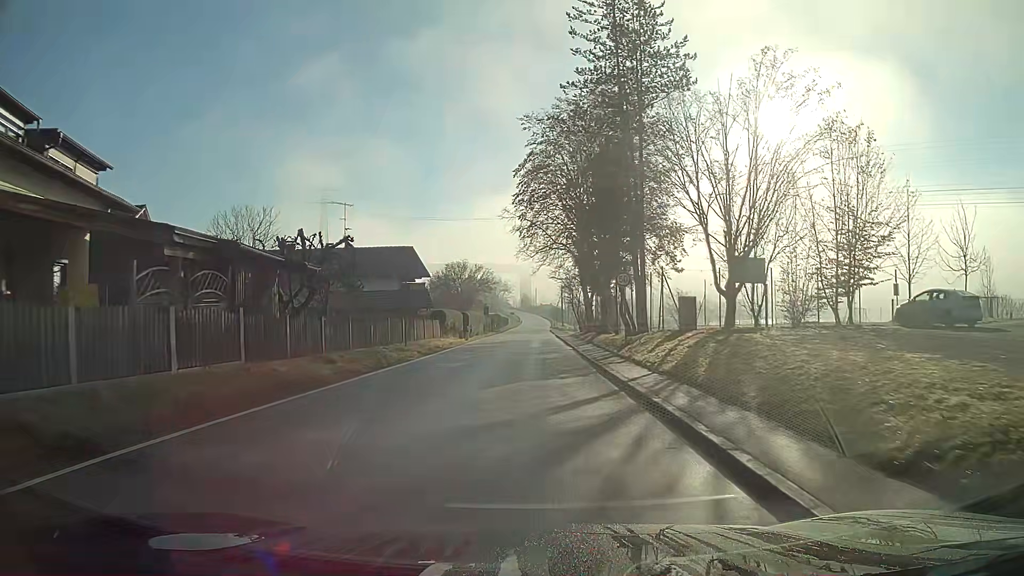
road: secondary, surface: asphalt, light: Day
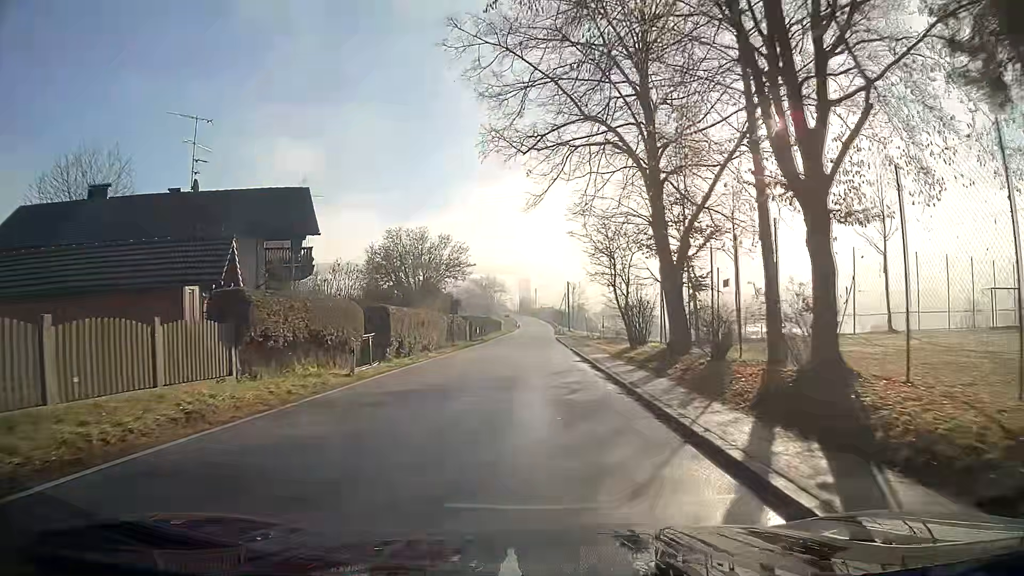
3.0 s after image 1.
(0.0, +29.8) m; 0°
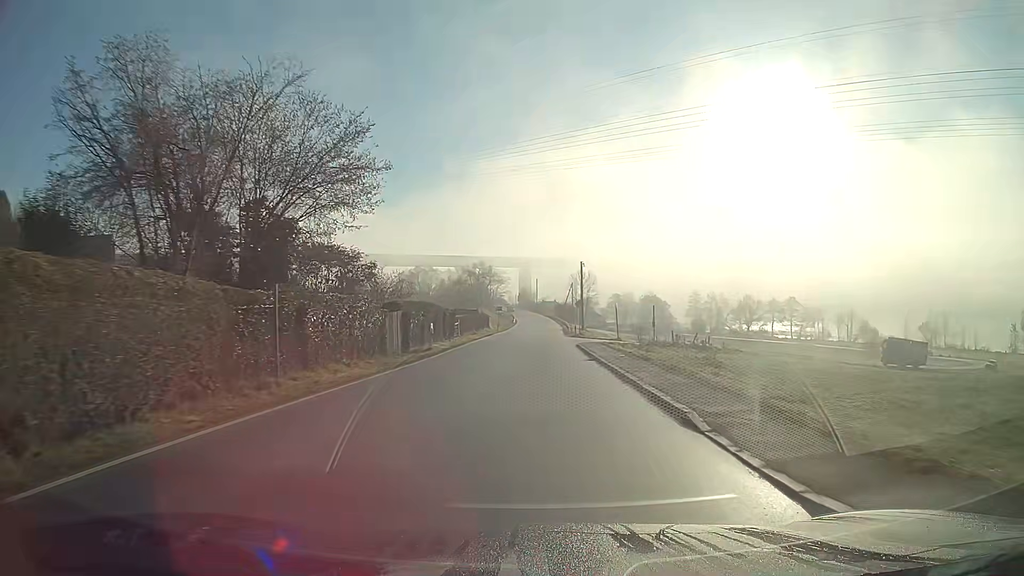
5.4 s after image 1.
(+0.1, +32.0) m; 0°
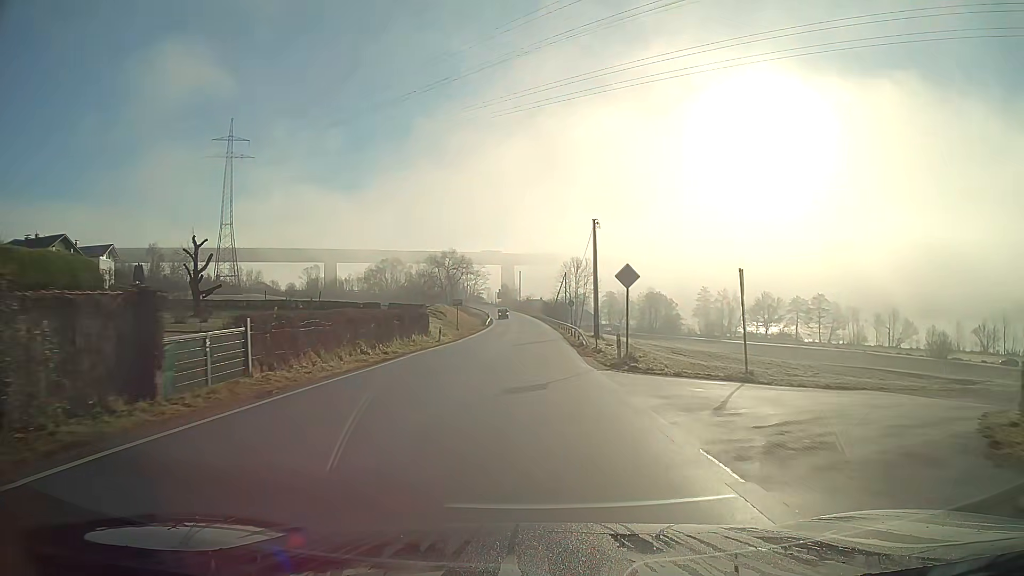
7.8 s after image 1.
(+0.4, +37.0) m; +1°
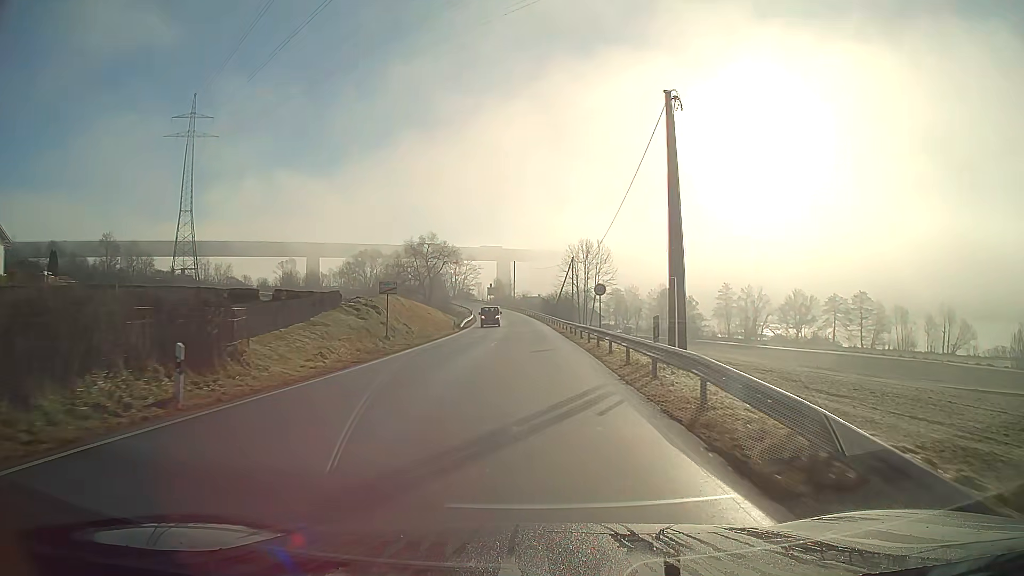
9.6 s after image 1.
(0.0, +29.2) m; 0°
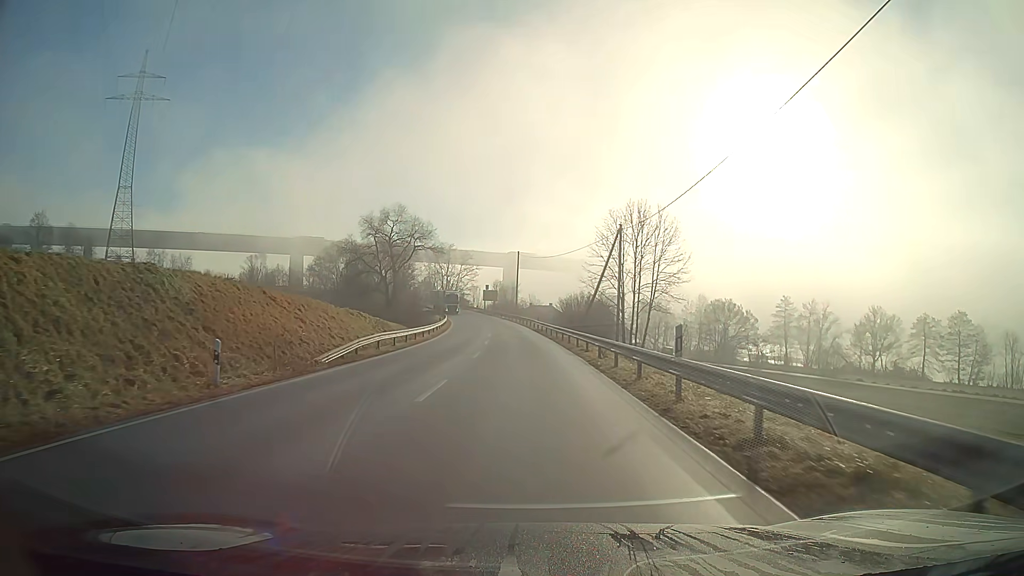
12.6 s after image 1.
(0.0, +42.4) m; -1°
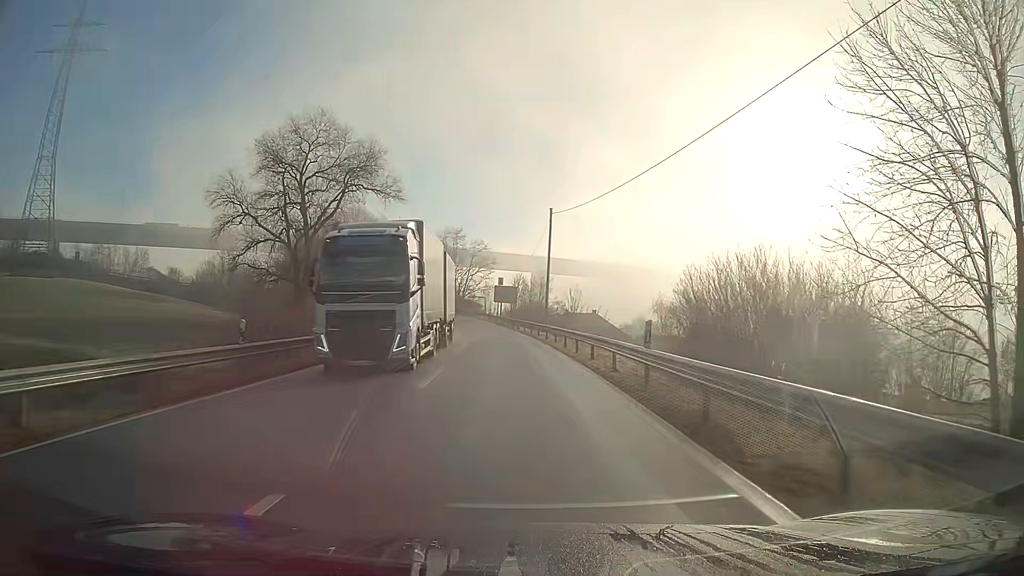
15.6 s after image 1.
(-1.1, +46.7) m; -3°
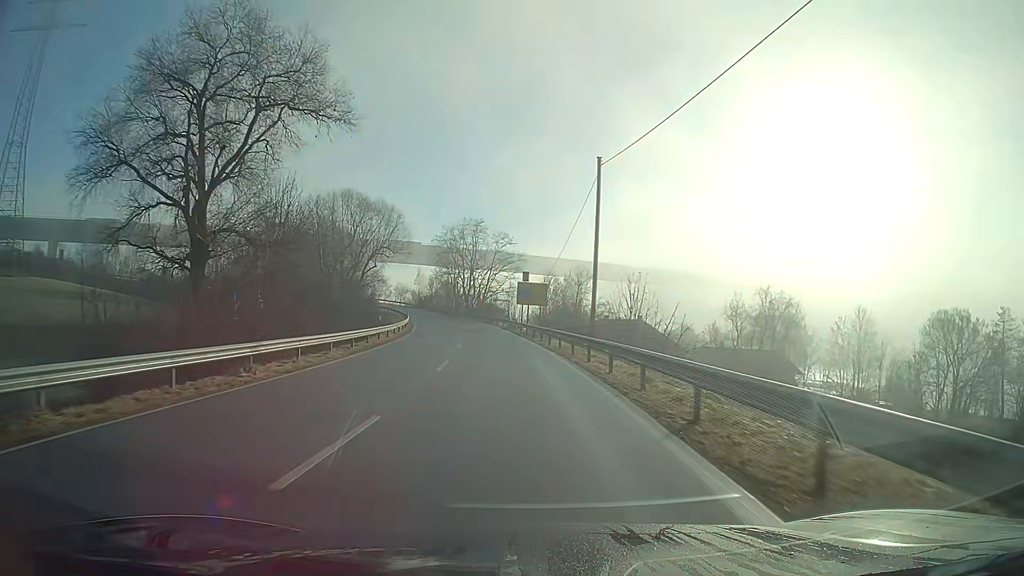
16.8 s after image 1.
(-0.4, +19.8) m; -3°
(0, +10) (-1, +20) (-1, +30) (-2, +40) (-4, +50) (-5, +60) (-7, +70) (-9, +79) (-12, +89) (-14, +99) m
